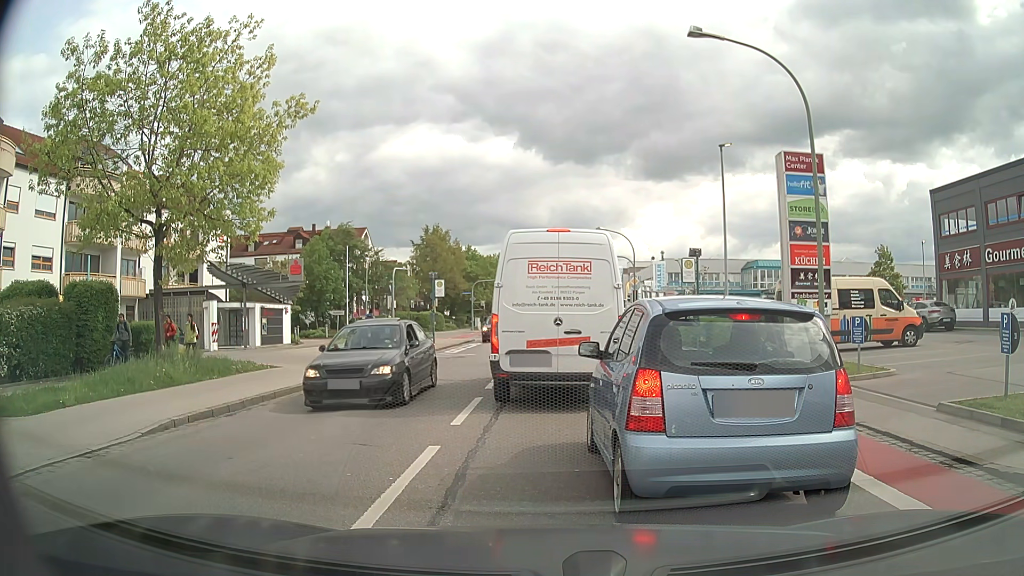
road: tertiary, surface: asphalt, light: Day
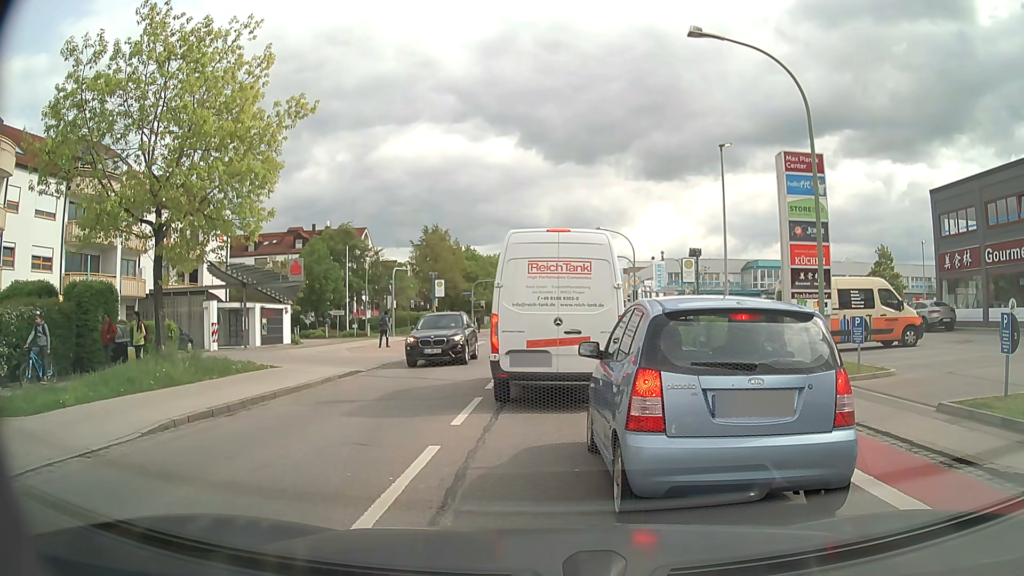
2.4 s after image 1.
(0.0, 0.0) m; 0°
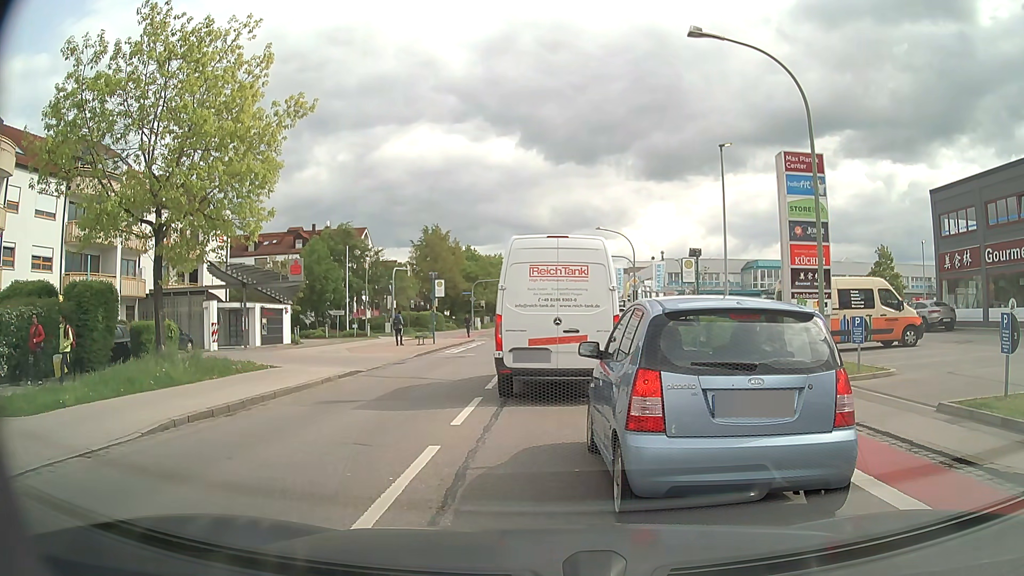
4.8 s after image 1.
(0.0, 0.0) m; 0°
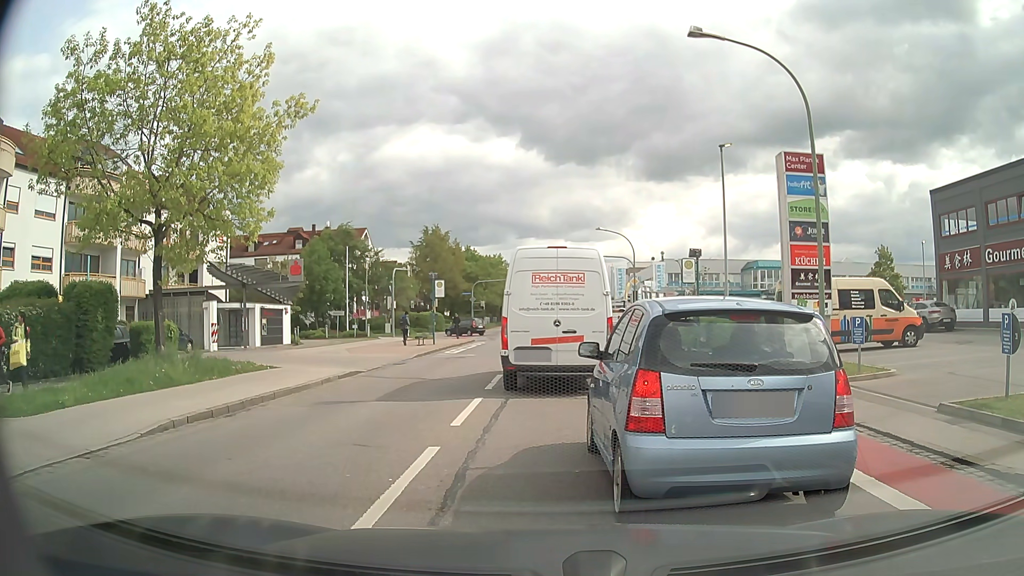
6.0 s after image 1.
(0.0, 0.0) m; 0°
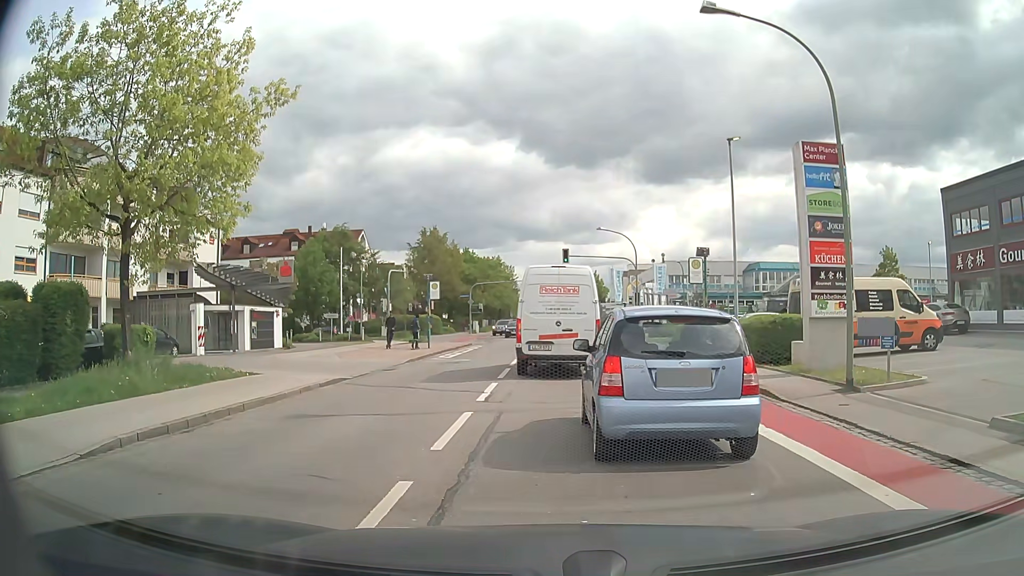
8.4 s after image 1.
(0.0, +1.5) m; -2°
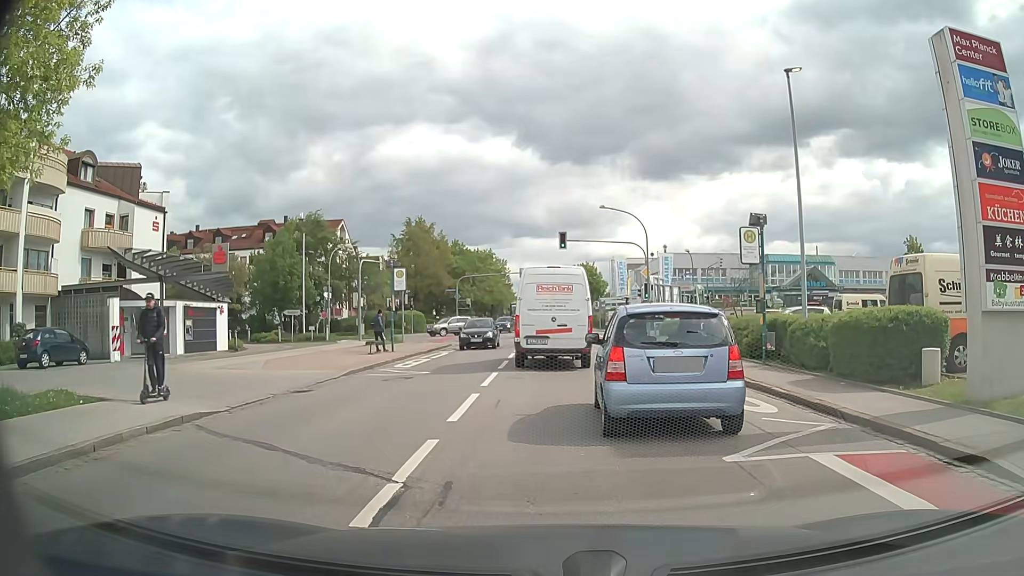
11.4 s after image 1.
(+0.3, +7.4) m; +2°
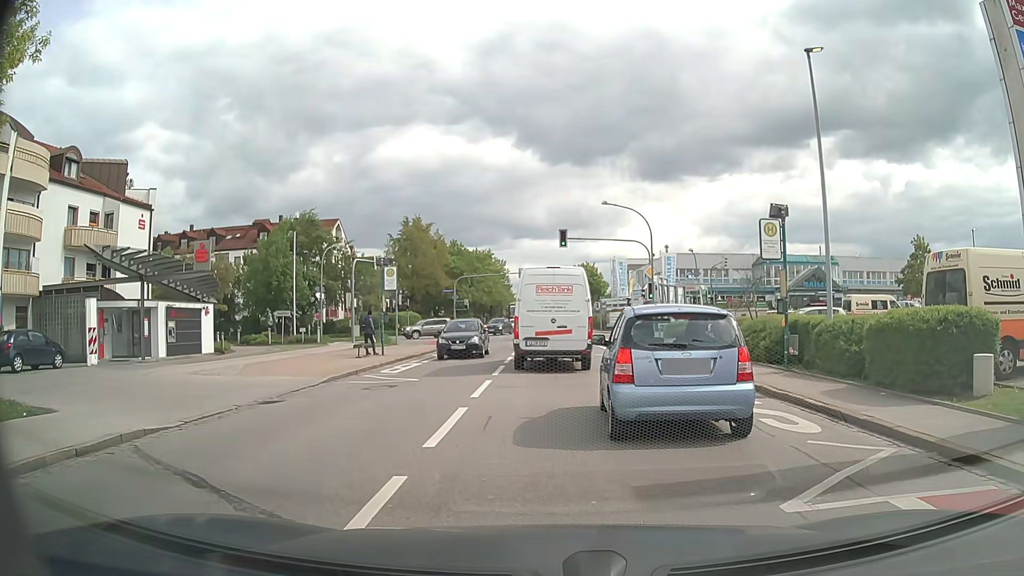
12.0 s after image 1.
(0.0, +1.7) m; -1°
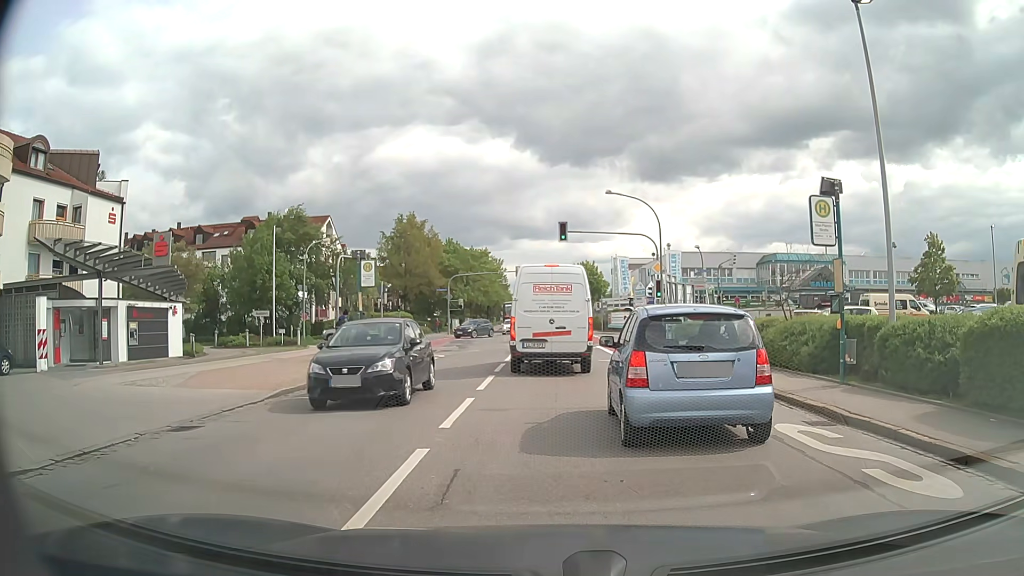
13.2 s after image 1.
(0.0, +3.2) m; -1°
